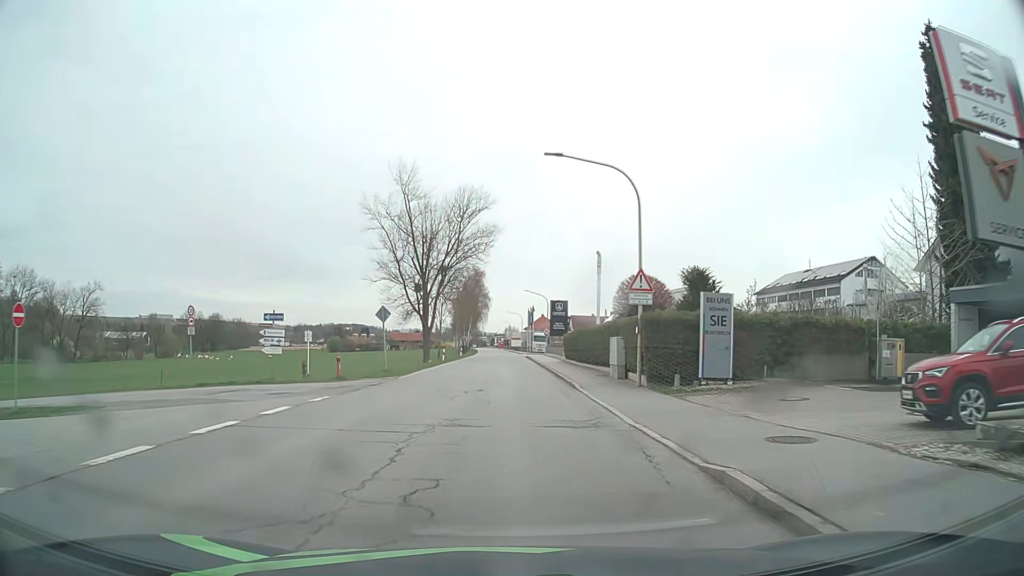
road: secondary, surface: asphalt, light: Day
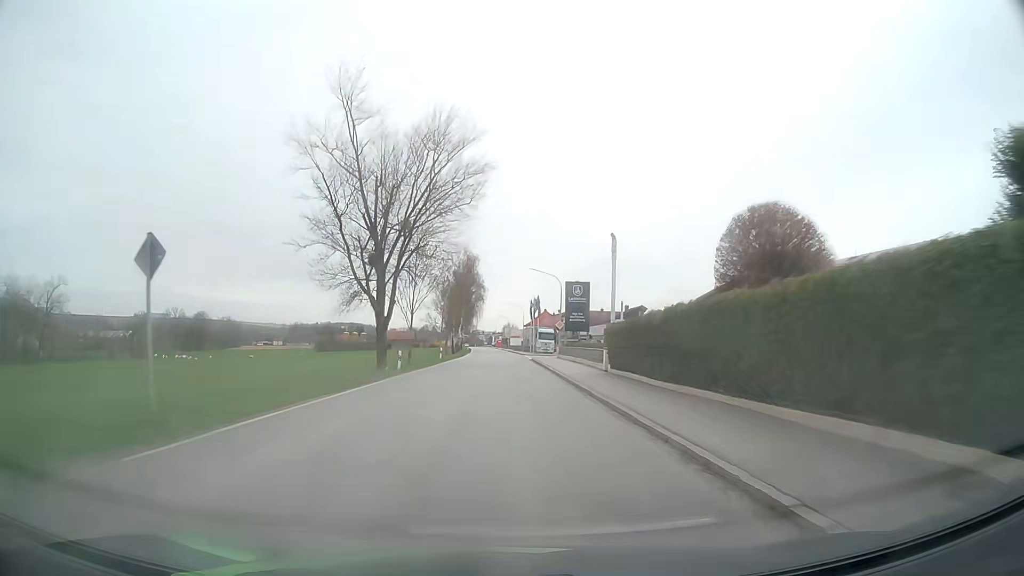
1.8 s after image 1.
(0.0, +21.8) m; 0°
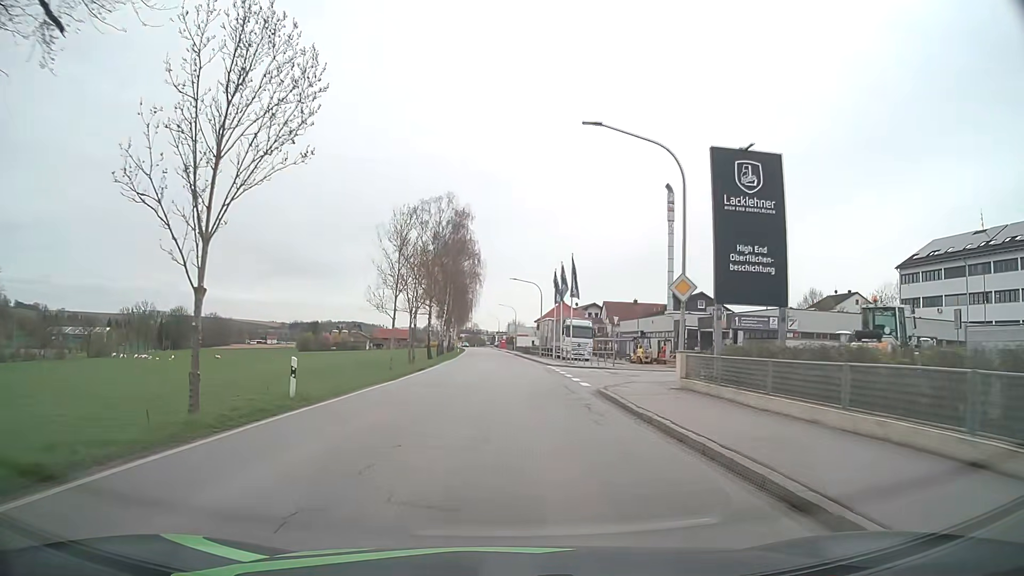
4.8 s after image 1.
(-0.2, +39.0) m; -1°
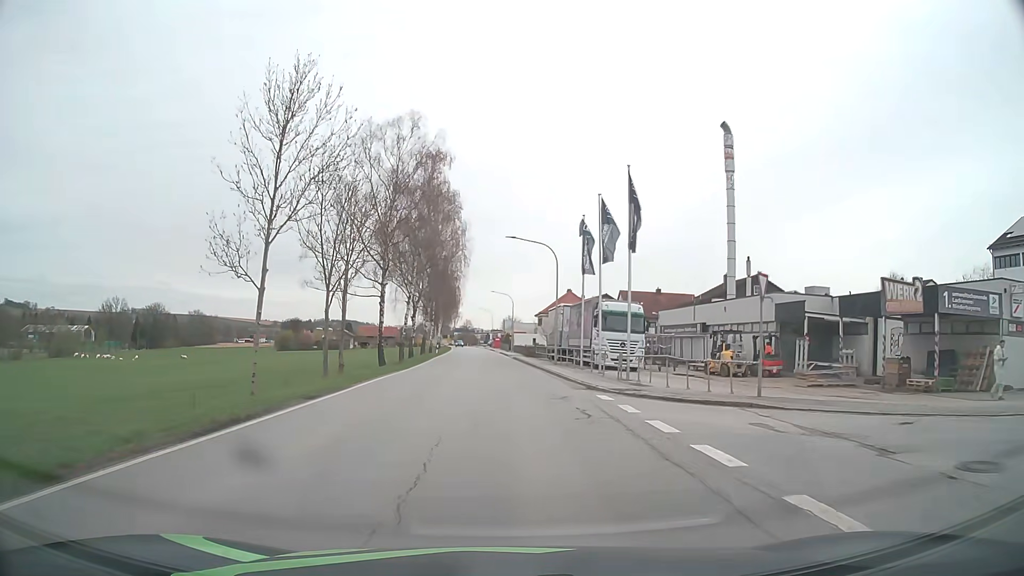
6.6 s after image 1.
(+0.3, +24.2) m; +1°
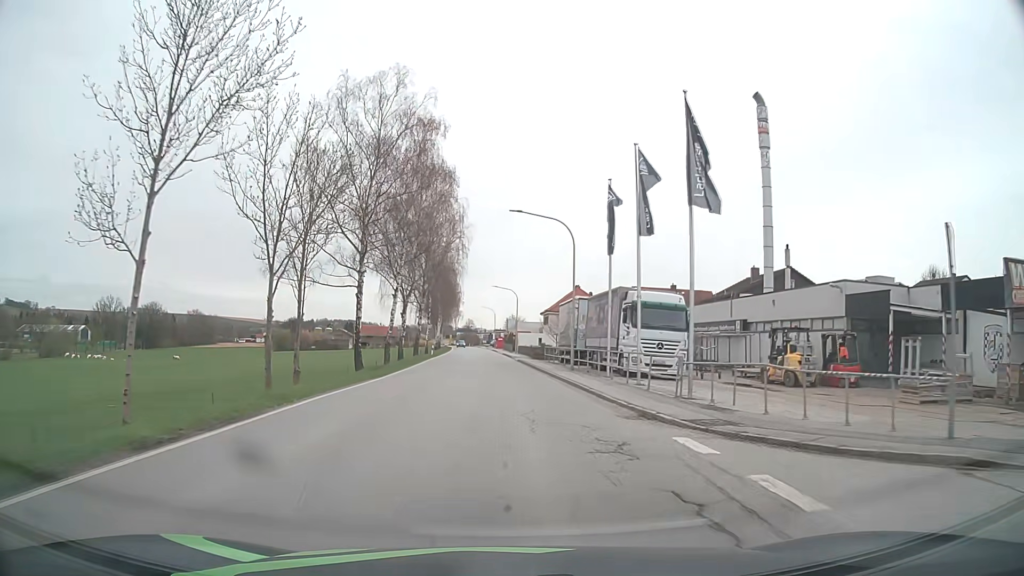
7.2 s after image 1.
(0.0, +7.8) m; 0°
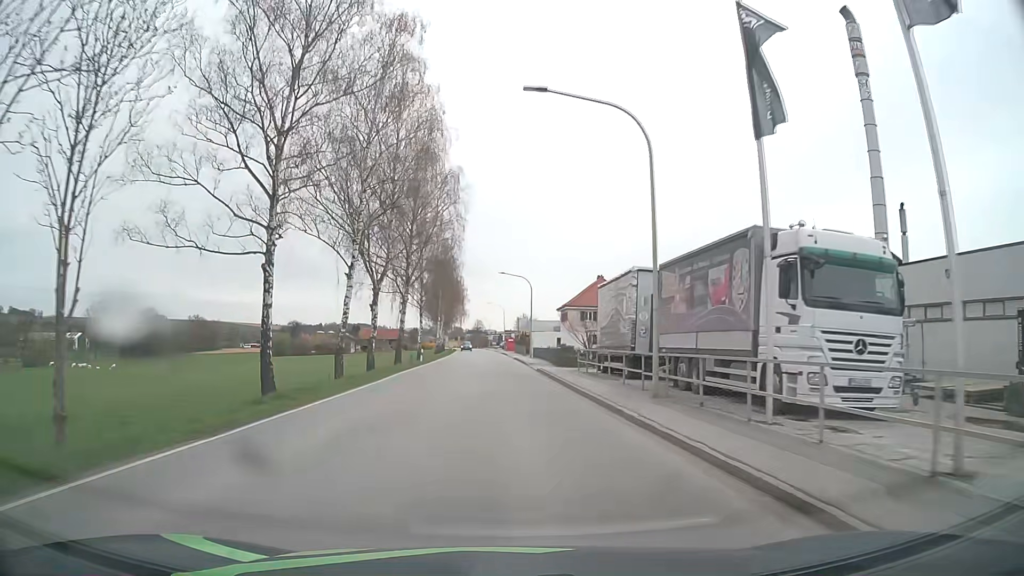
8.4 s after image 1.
(-0.1, +15.6) m; -1°
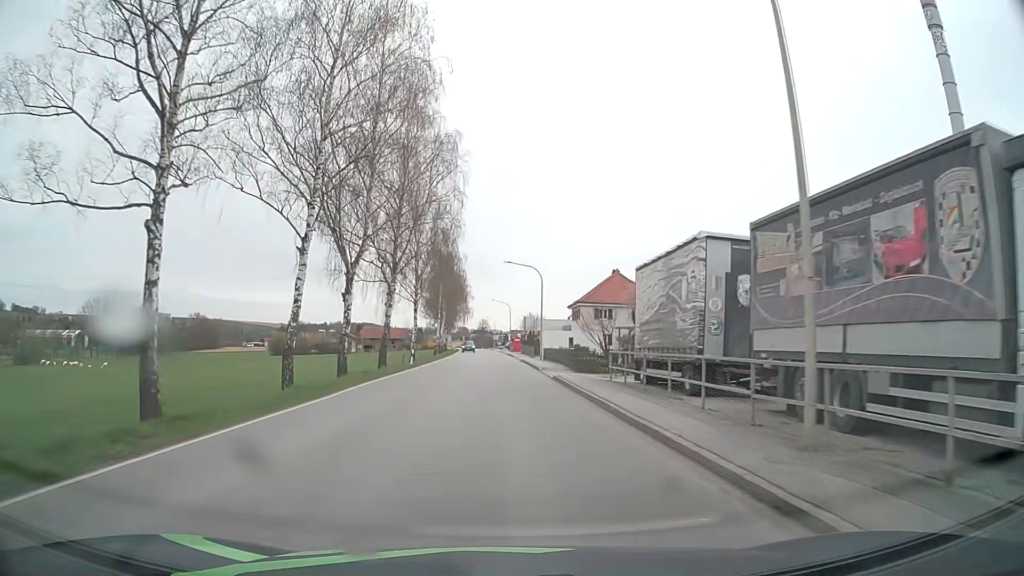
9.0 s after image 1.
(0.0, +7.9) m; 0°
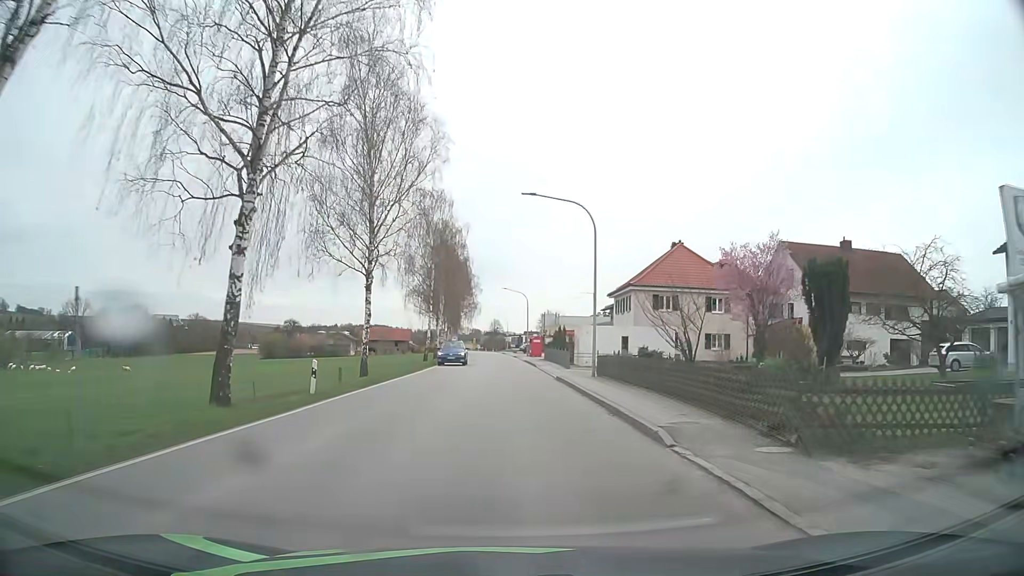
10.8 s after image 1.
(-0.3, +24.1) m; -1°
(0, +10) (0, +20) (0, +30) (0, +40) (-1, +50) (-1, +60) (-1, +70) (-2, +80) (-2, +90) (-3, +100) m
